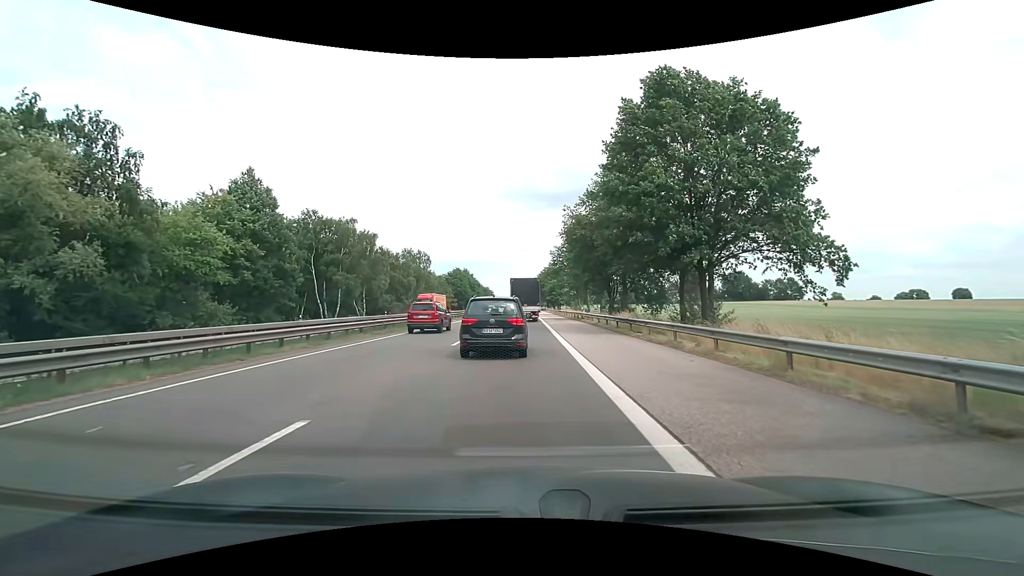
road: motorway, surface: asphalt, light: Day
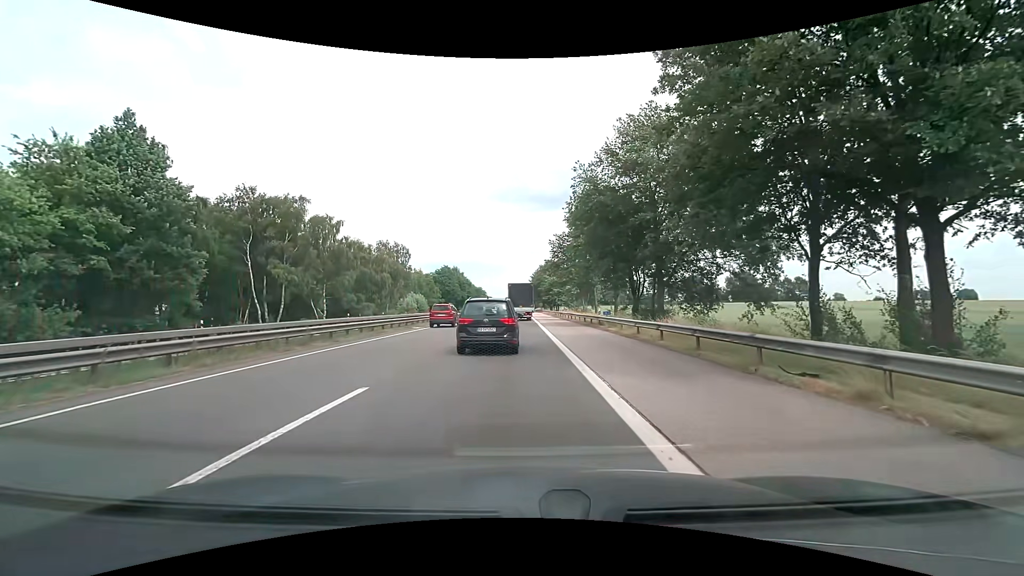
(+0.2, +15.3) m; +1°
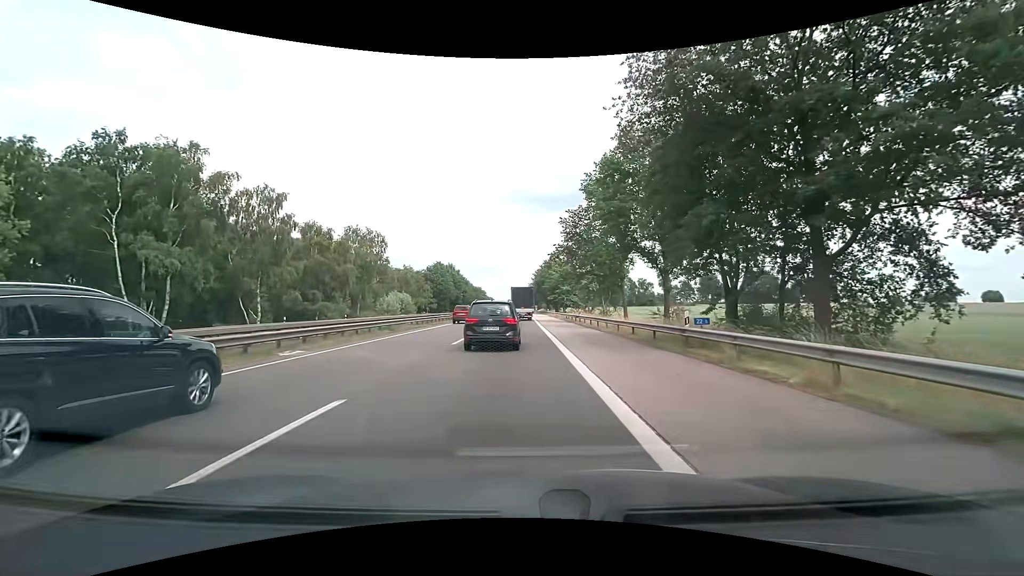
(-0.1, +19.0) m; 0°
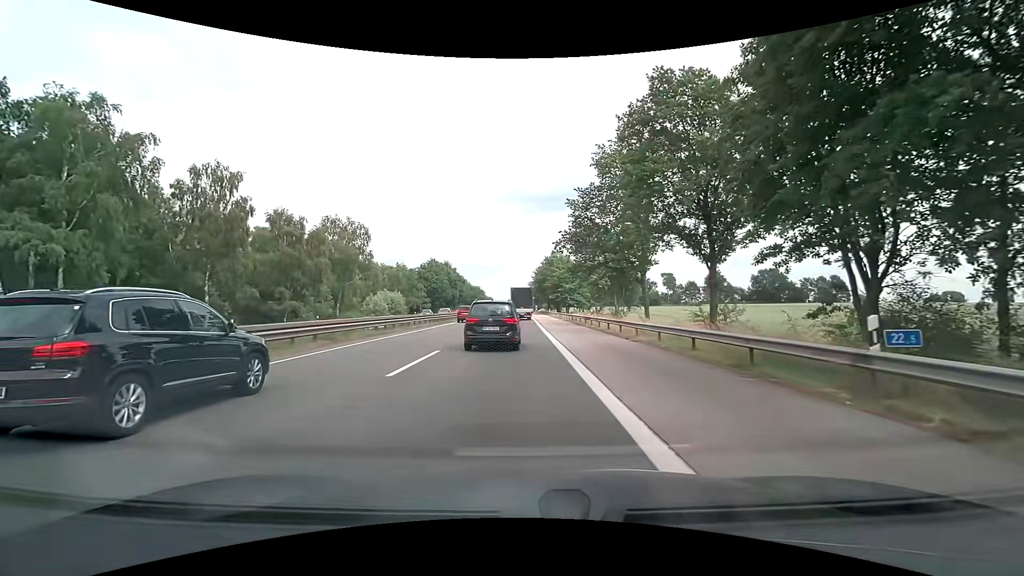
(-0.1, +9.0) m; 0°
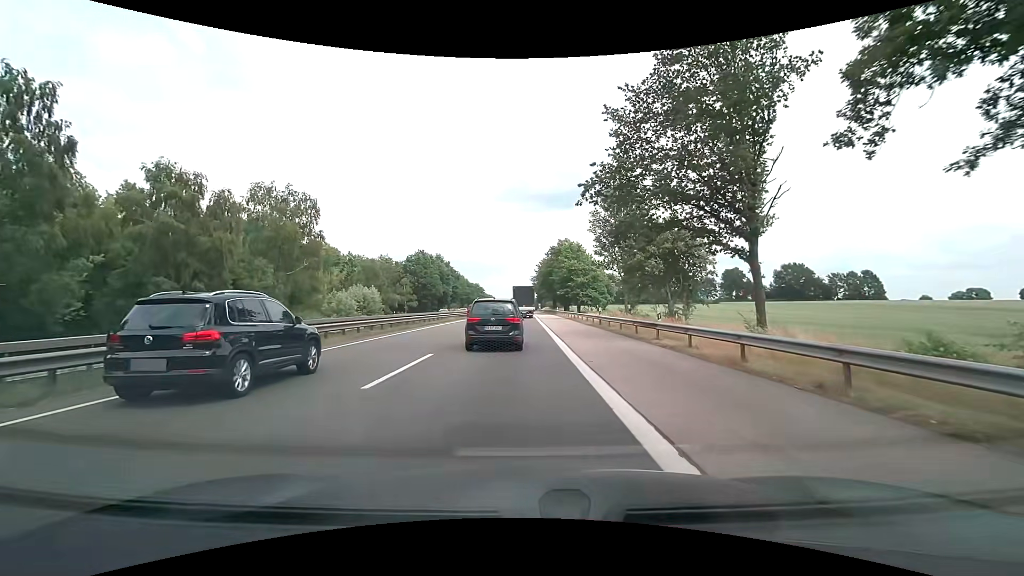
(-0.2, +19.5) m; -1°
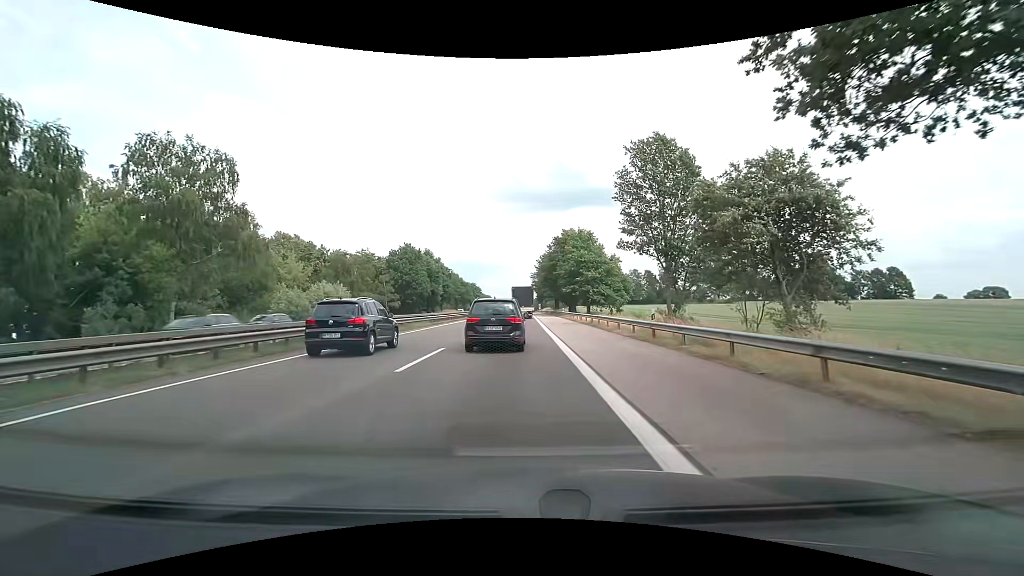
(0.0, +15.5) m; 0°
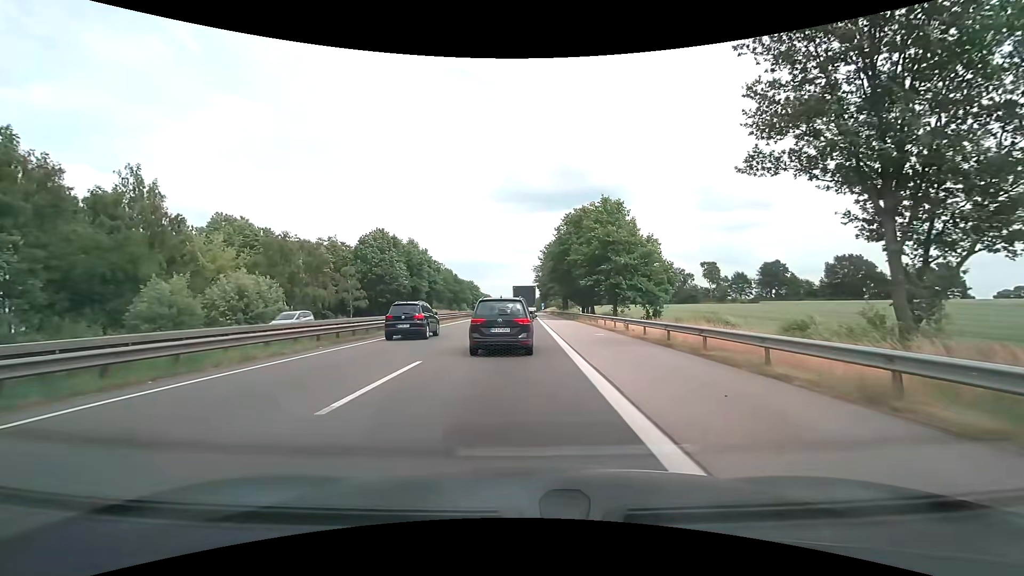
(-0.1, +21.8) m; -1°
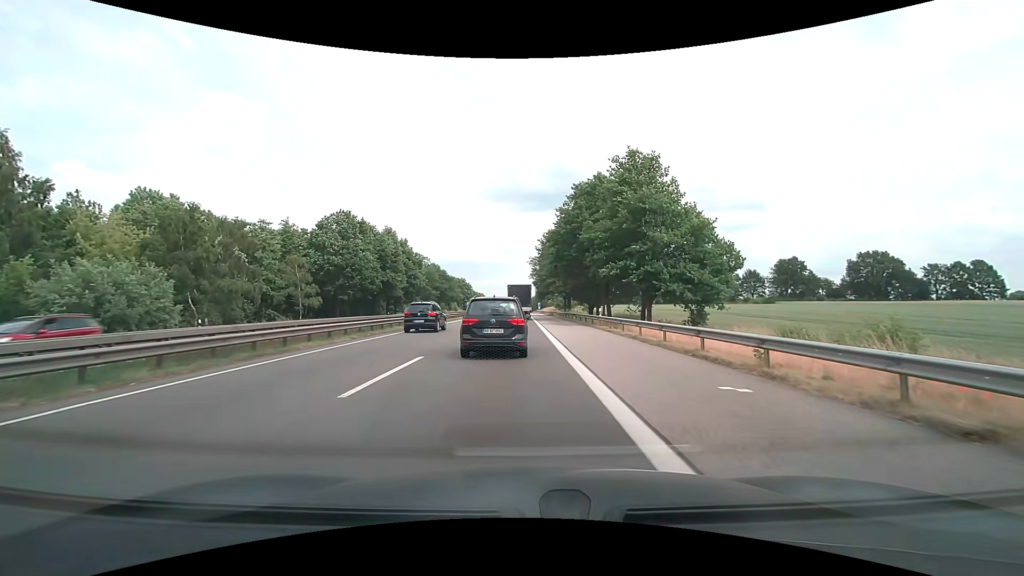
(+0.1, +16.3) m; +1°
(0, +10) (0, +20) (0, +30) (0, +40) (0, +50) (0, +60) (-1, +70) (-1, +80) (-1, +90) (-1, +100) m
